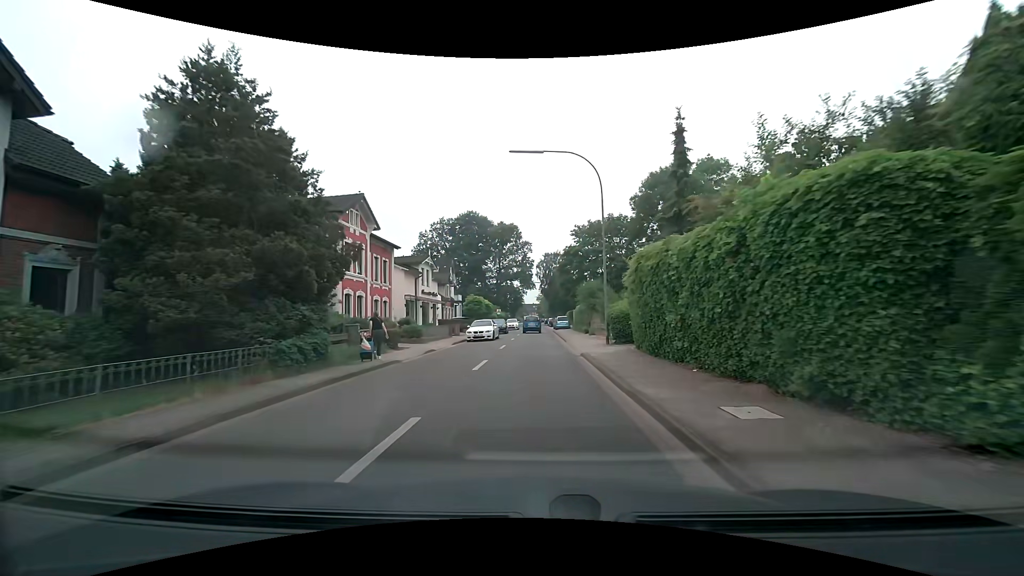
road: residential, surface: asphalt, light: Day
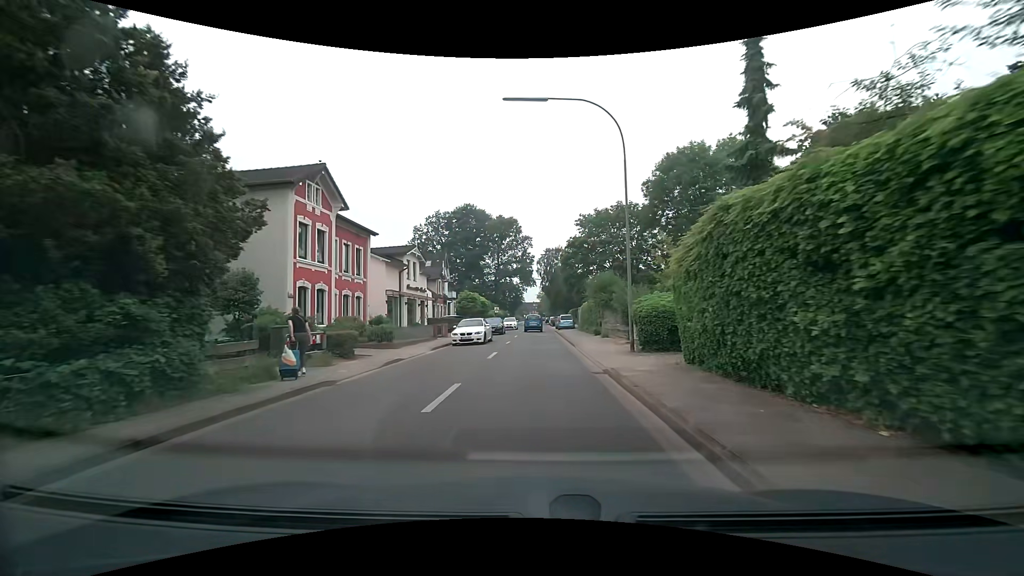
(0.0, +5.9) m; 0°
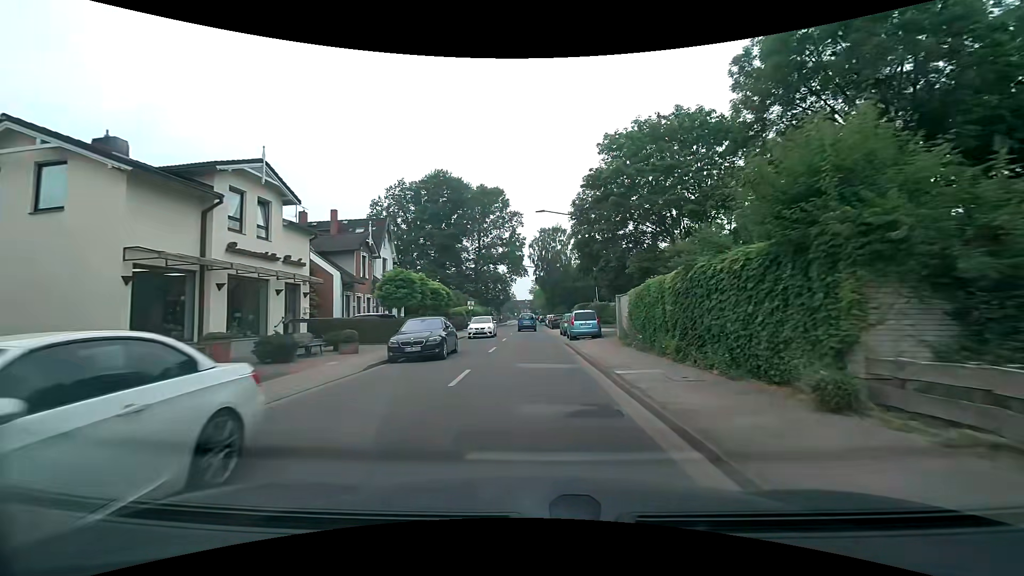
(0.0, +24.6) m; 0°
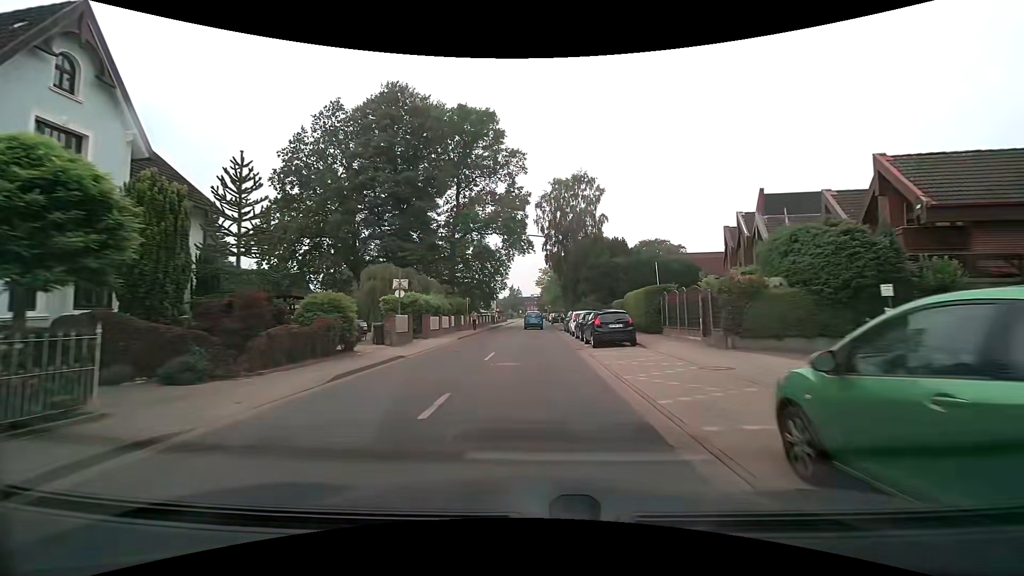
(0.0, +31.3) m; 0°
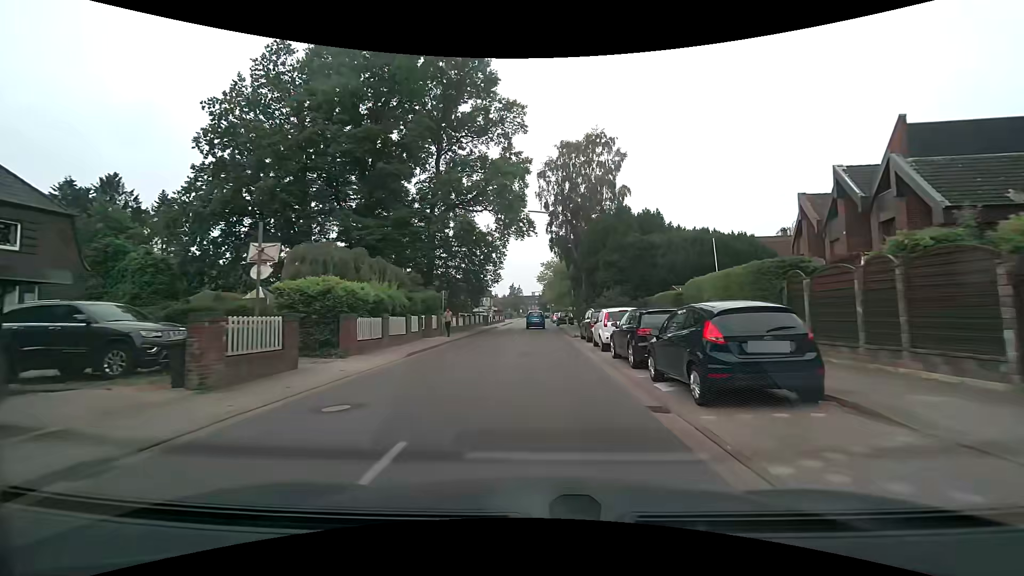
(-0.2, +12.3) m; -1°
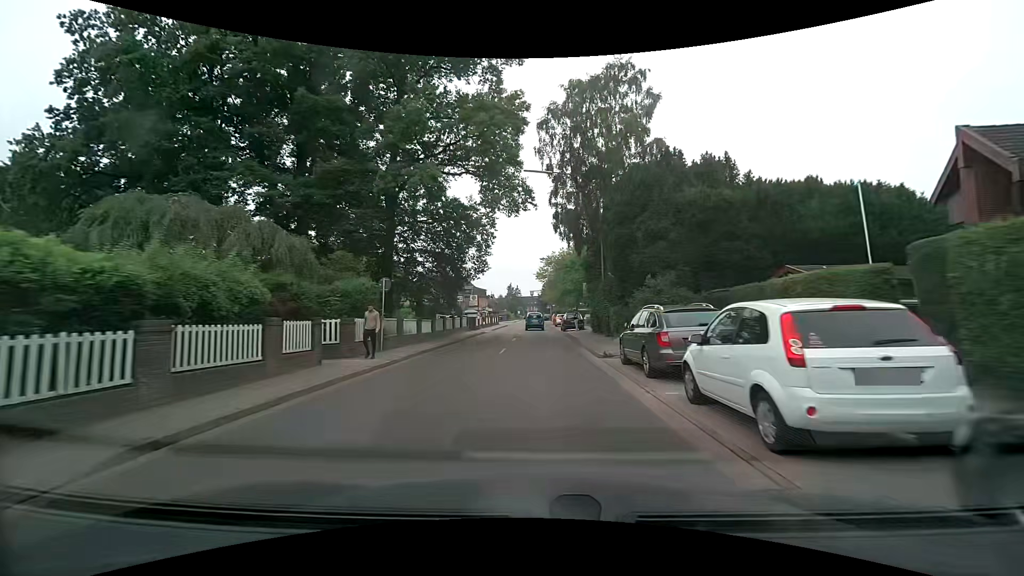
(0.0, +12.3) m; 0°
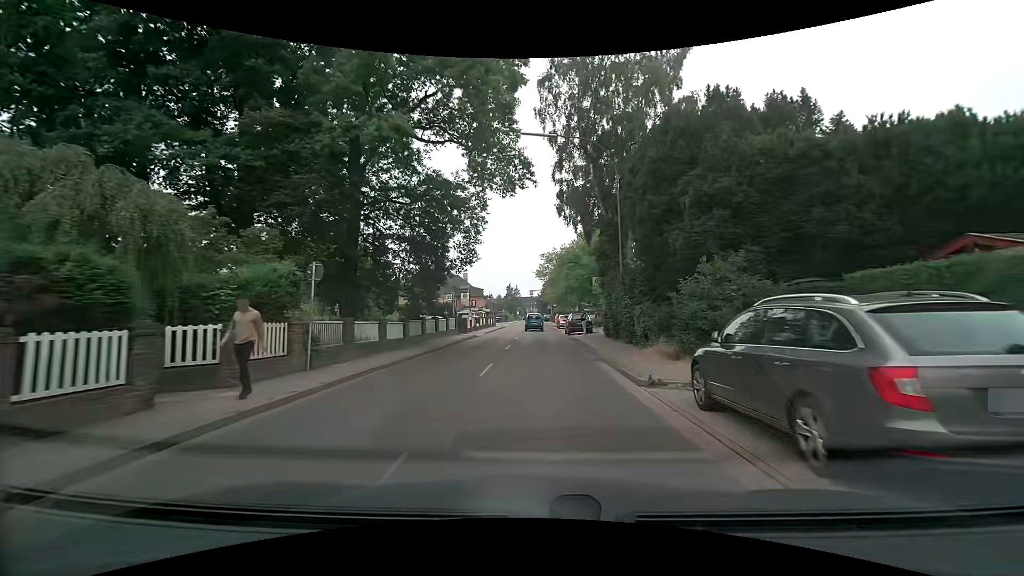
(0.0, +6.2) m; 0°
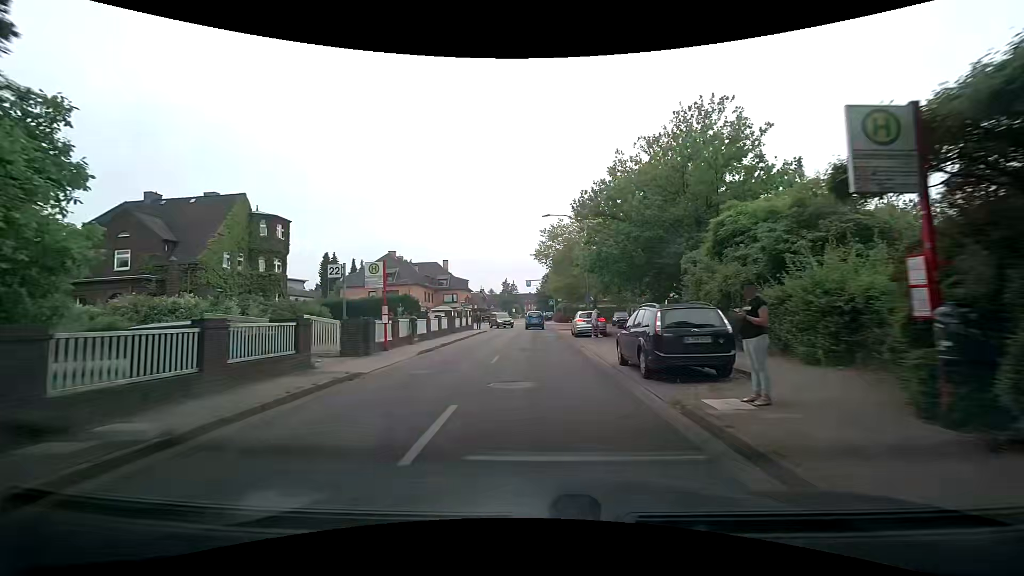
(+0.1, +24.8) m; 0°
